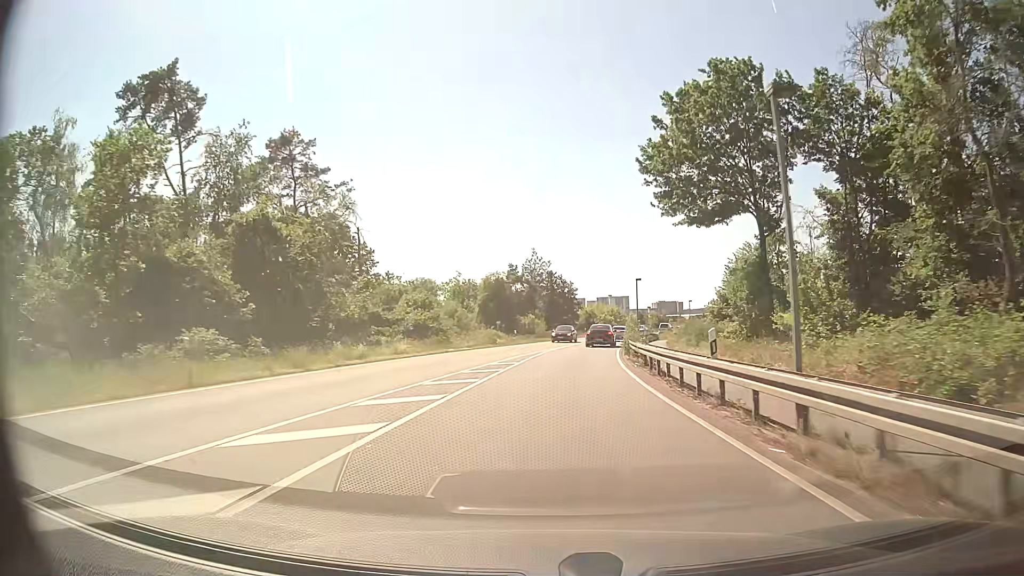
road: primary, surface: asphalt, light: Day
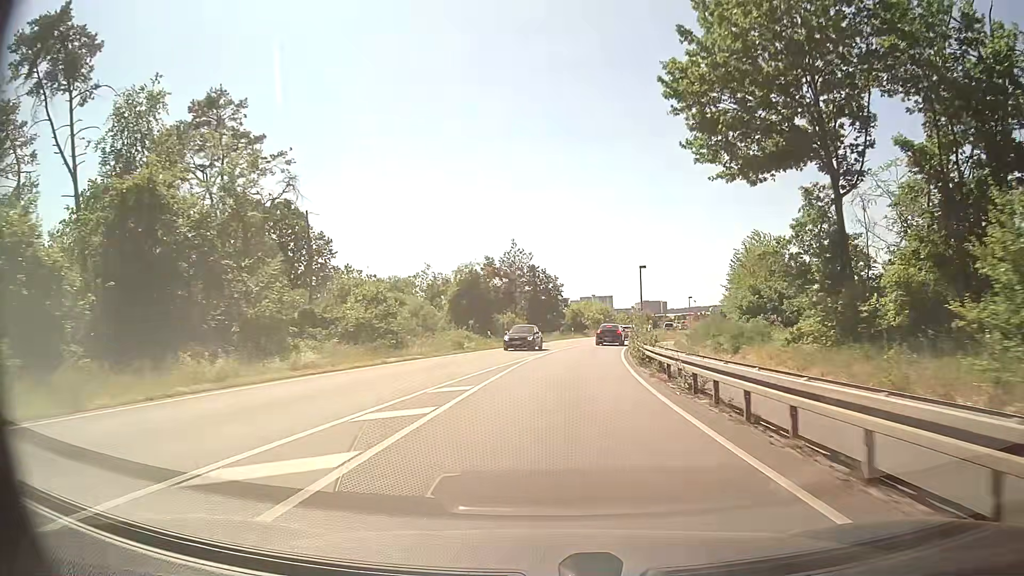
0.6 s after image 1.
(+0.1, +10.2) m; +2°
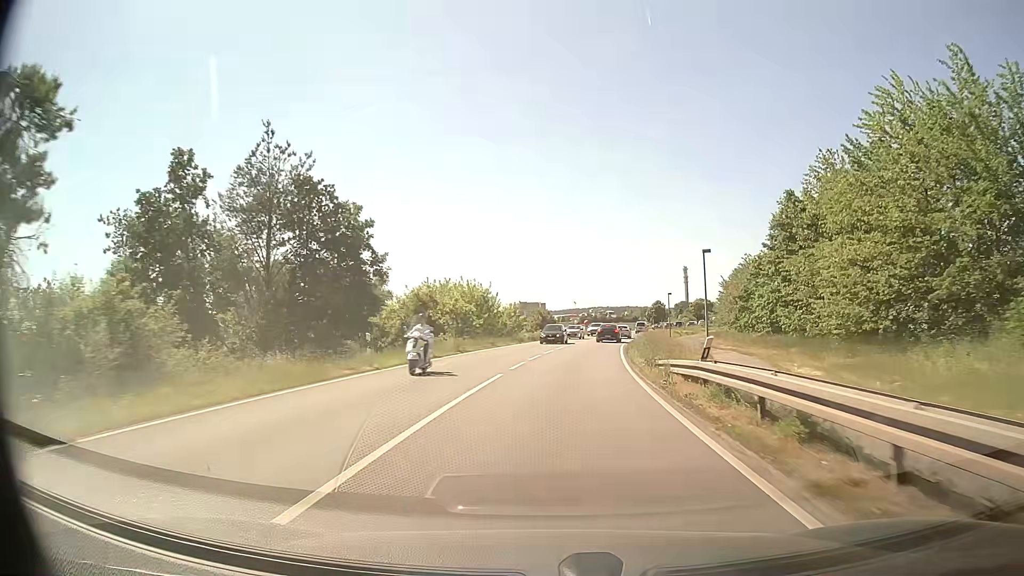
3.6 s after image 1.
(+3.8, +51.2) m; +10°
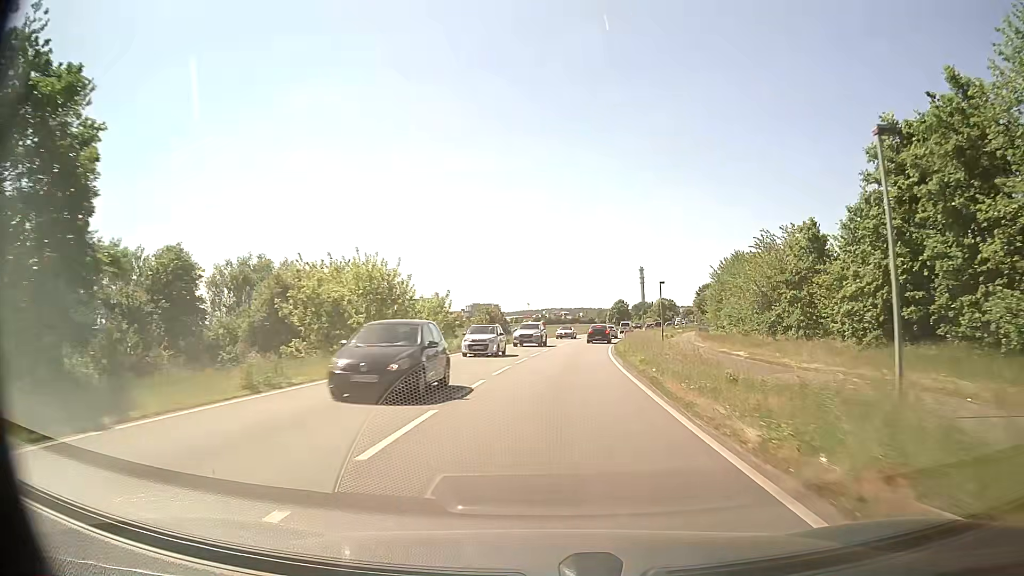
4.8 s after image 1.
(+0.7, +20.5) m; +4°
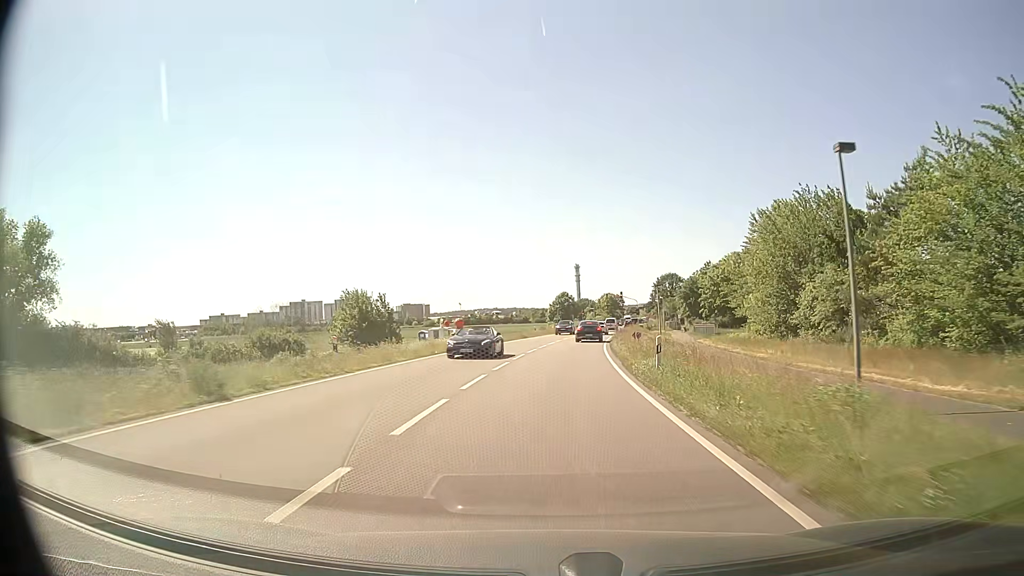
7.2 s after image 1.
(+2.0, +40.6) m; +6°
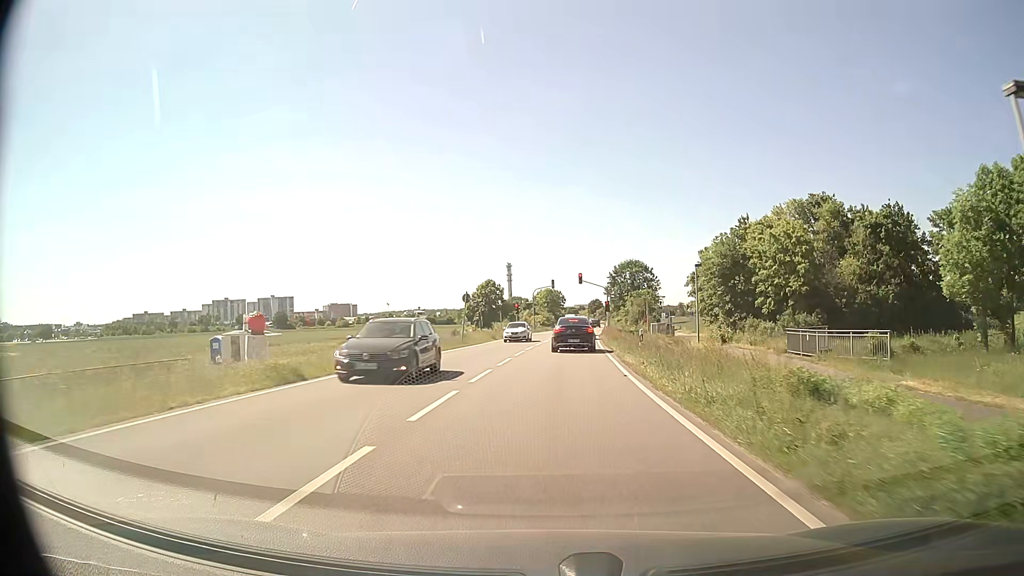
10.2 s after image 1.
(+2.3, +46.9) m; +6°
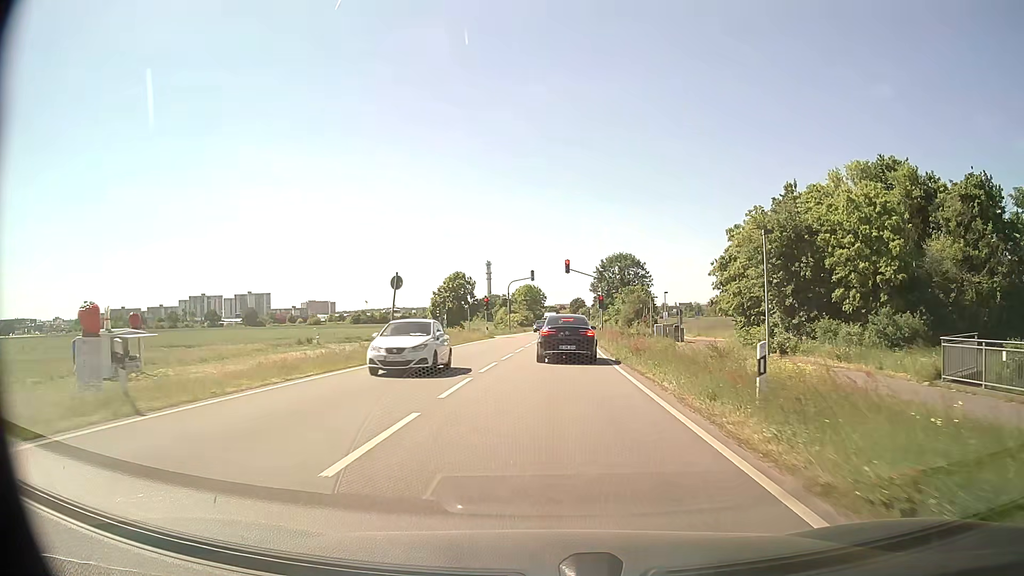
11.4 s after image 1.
(+0.3, +15.1) m; +2°
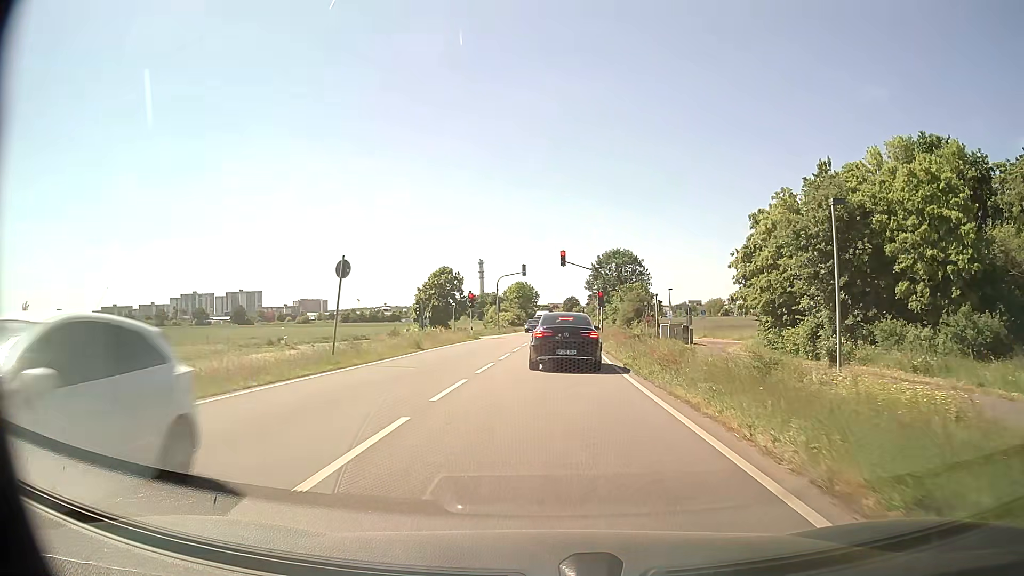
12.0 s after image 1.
(0.0, +6.4) m; +1°
(0, +10) (0, +20) (+1, +30) (+1, +40) (+1, +50) (+2, +60) (+2, +70) (+3, +80) (+3, +90) (+4, +100) m
